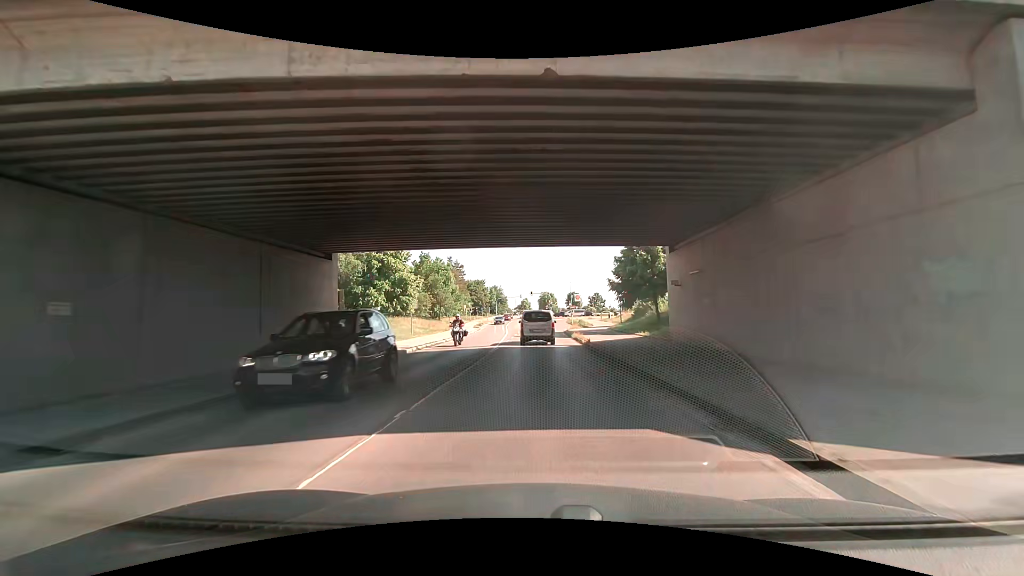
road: secondary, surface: asphalt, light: Day
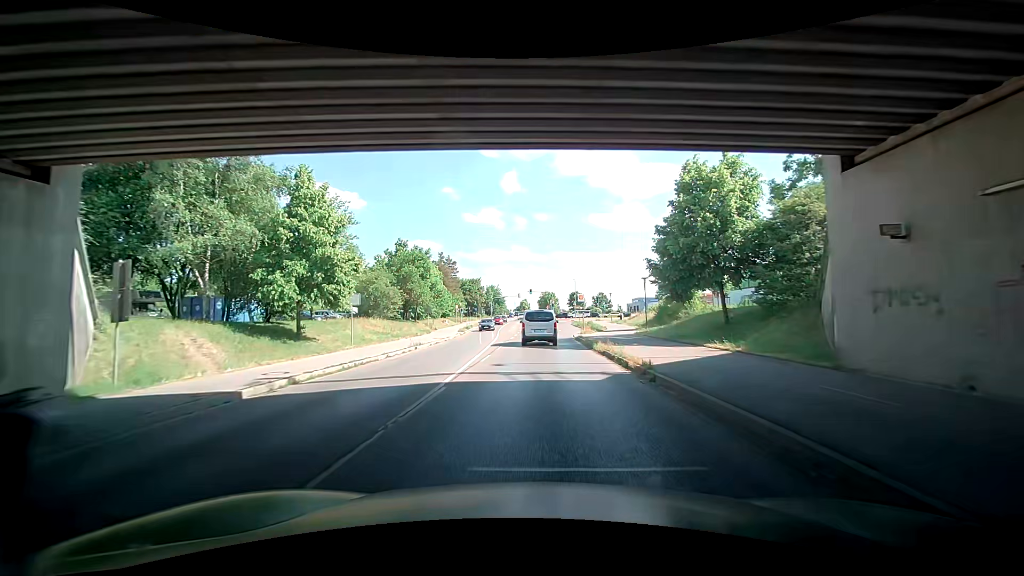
(0.0, +14.0) m; 0°
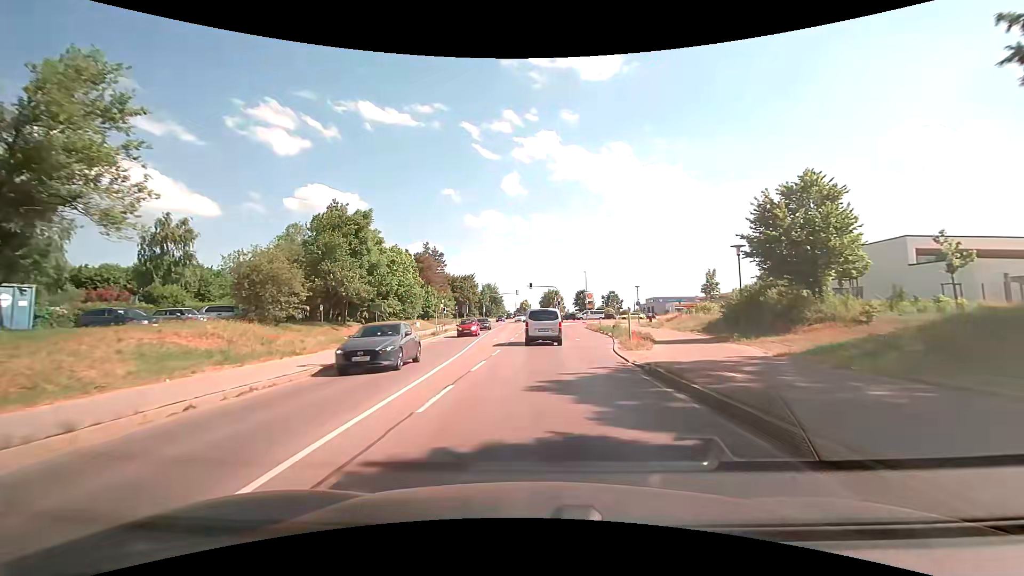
(-0.1, +21.4) m; 0°
(0, +10) (0, +20) (0, +30) (0, +40) (0, +50) (0, +60) (+1, +70) (+1, +80) (+1, +90) (+1, +100) m
